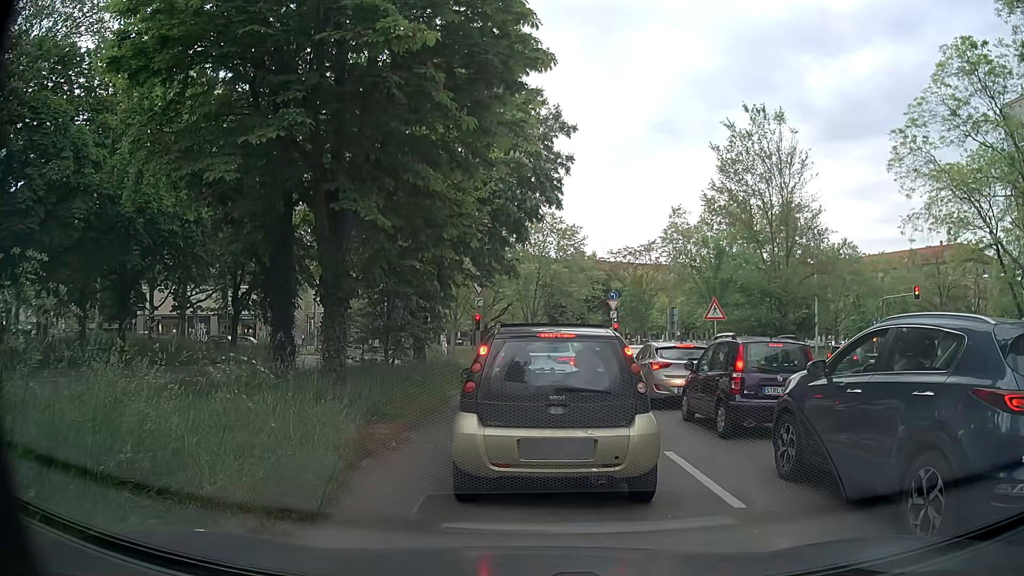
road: primary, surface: asphalt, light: Day
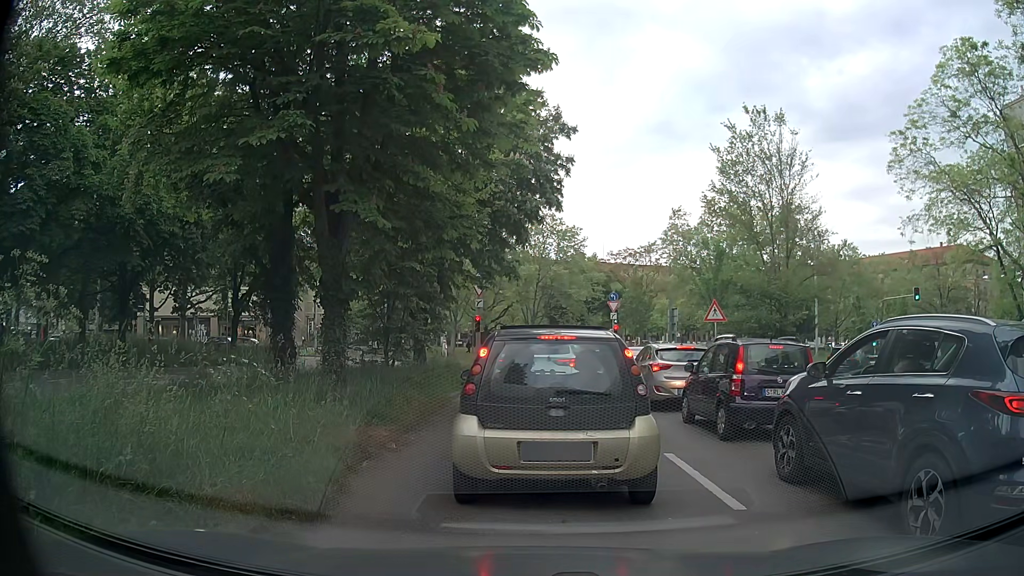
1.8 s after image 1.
(0.0, +0.1) m; 0°
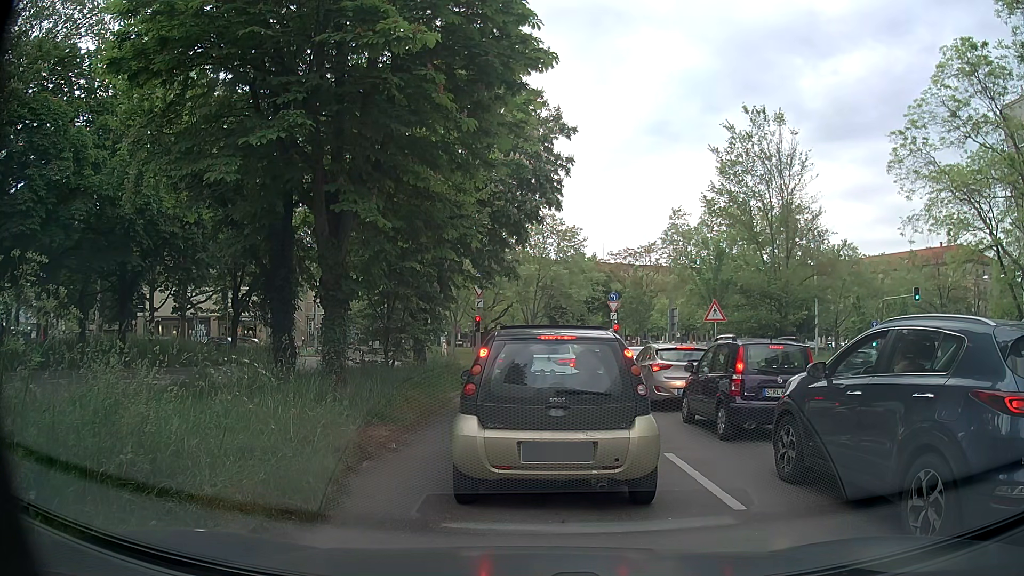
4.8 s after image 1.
(0.0, 0.0) m; 0°
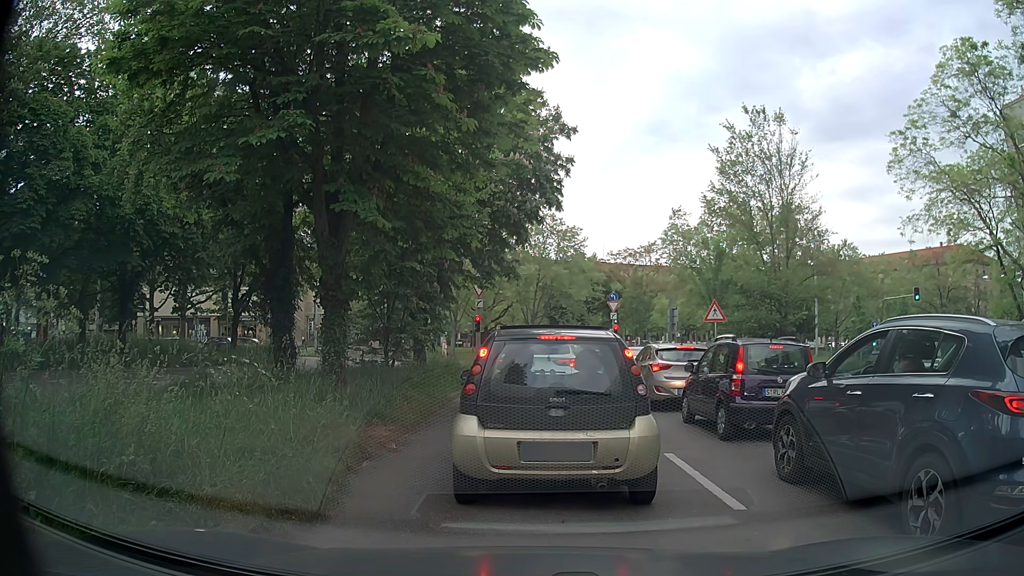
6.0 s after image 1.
(0.0, 0.0) m; 0°
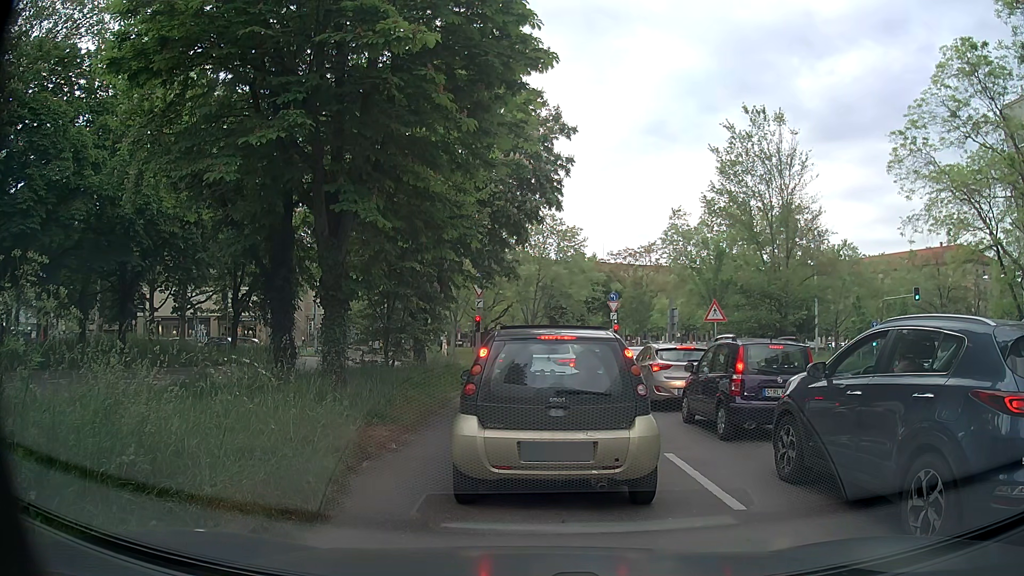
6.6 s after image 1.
(0.0, 0.0) m; 0°
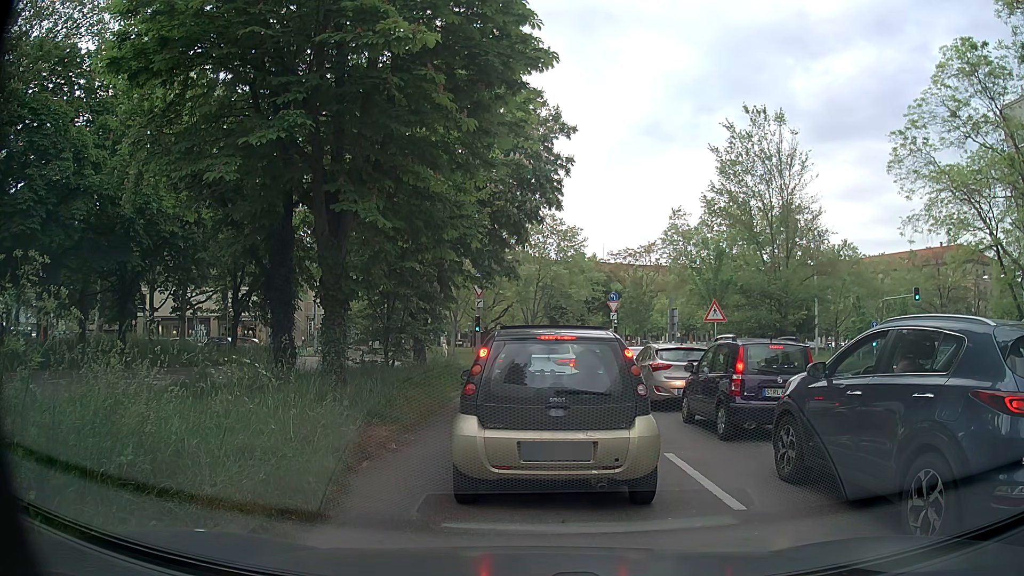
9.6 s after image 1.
(0.0, 0.0) m; 0°
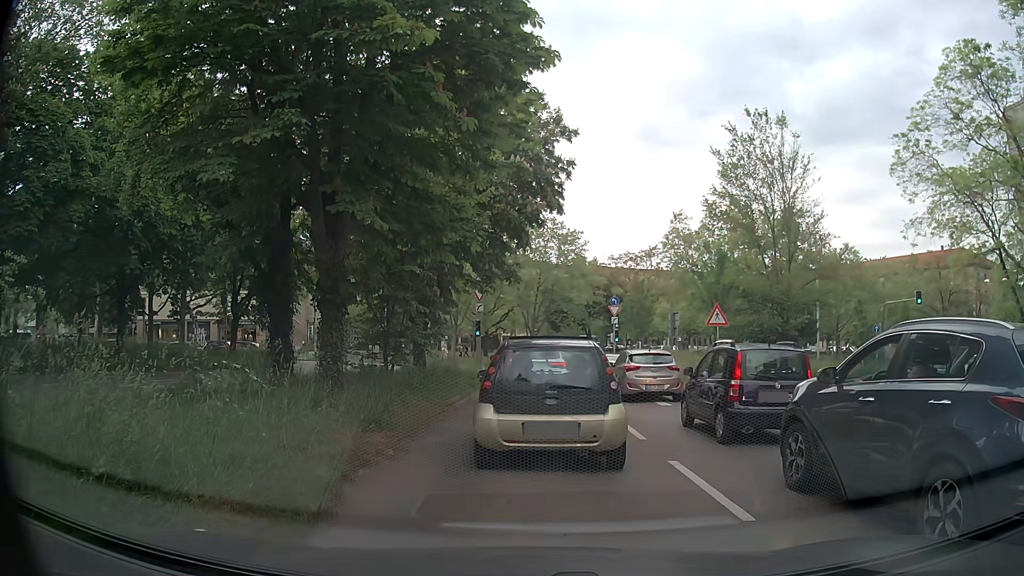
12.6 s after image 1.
(0.0, +0.2) m; 0°
